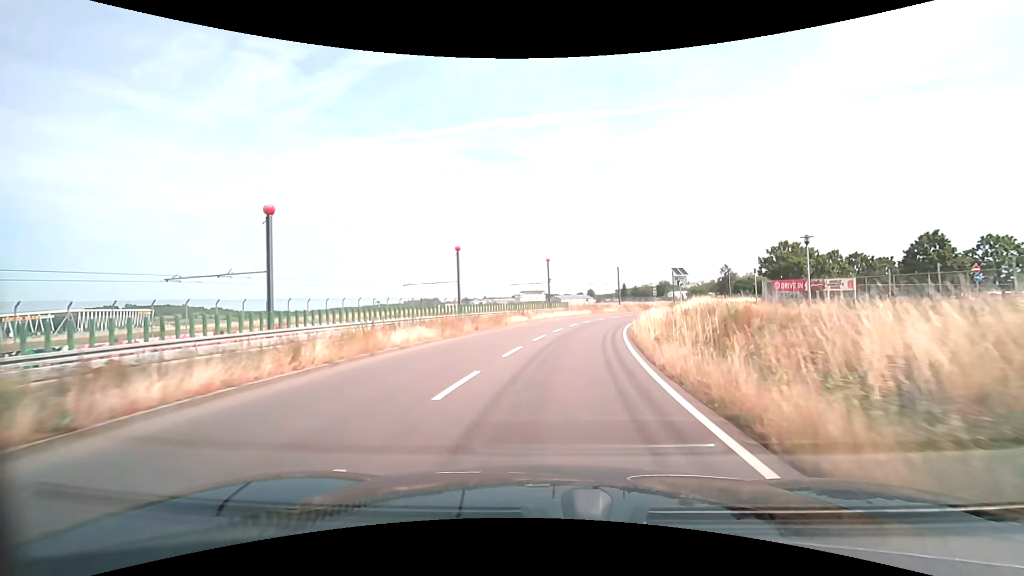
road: secondary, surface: asphalt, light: Day
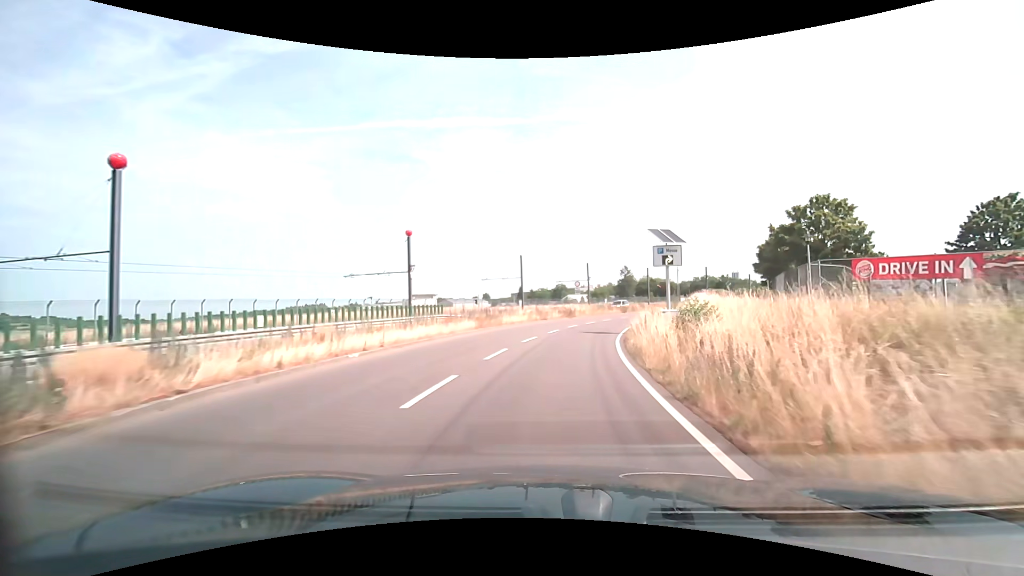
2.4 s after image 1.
(+2.9, +30.0) m; +12°
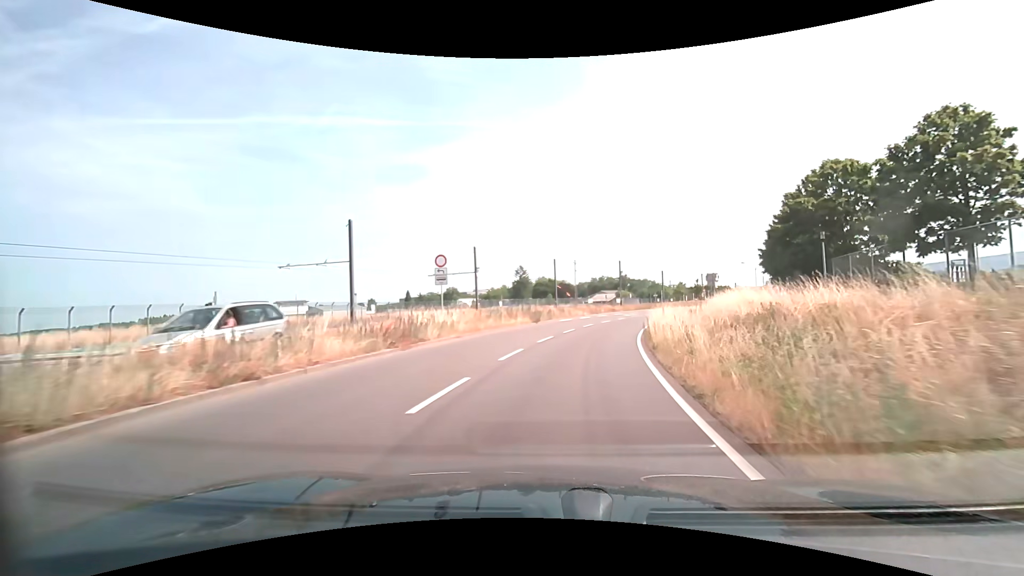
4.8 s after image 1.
(+2.8, +29.6) m; +11°
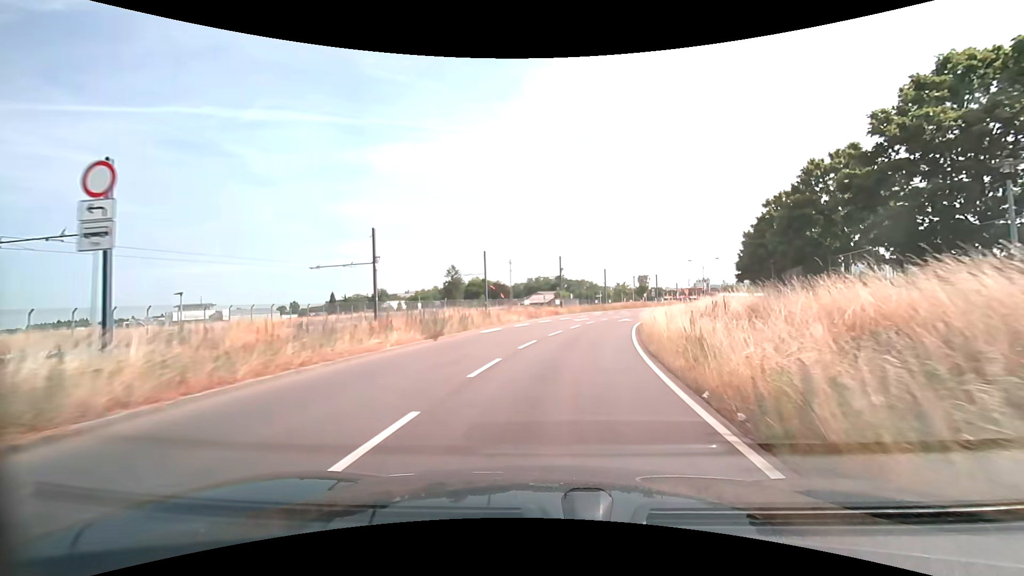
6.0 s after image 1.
(+1.0, +14.7) m; +8°
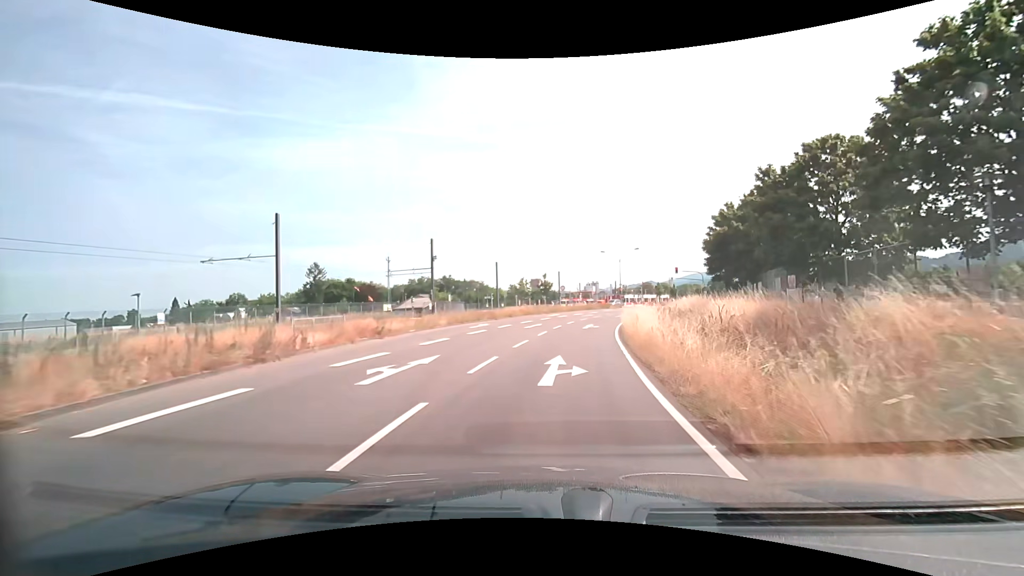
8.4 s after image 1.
(+3.3, +28.7) m; +12°
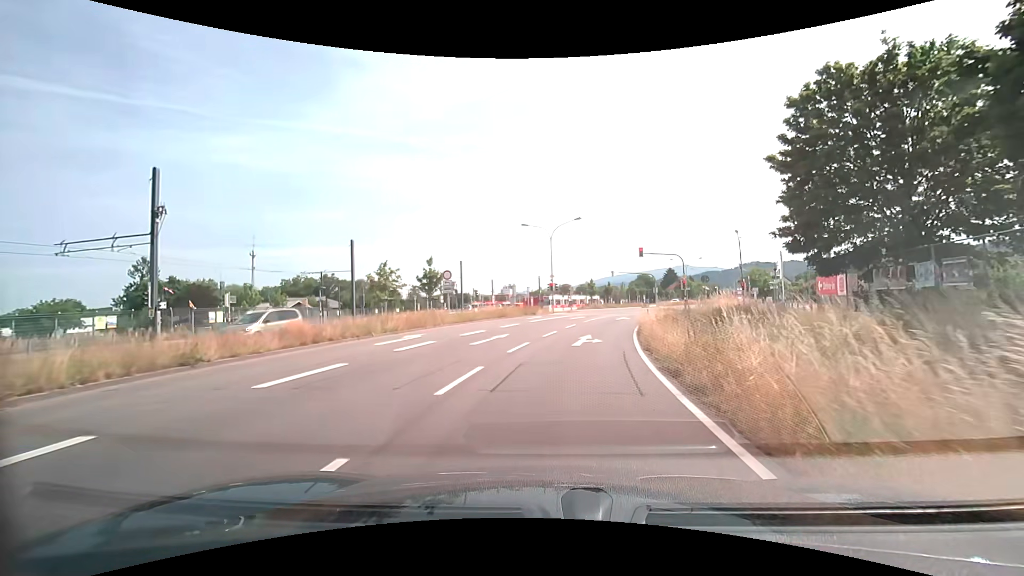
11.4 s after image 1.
(+2.7, +31.6) m; +9°
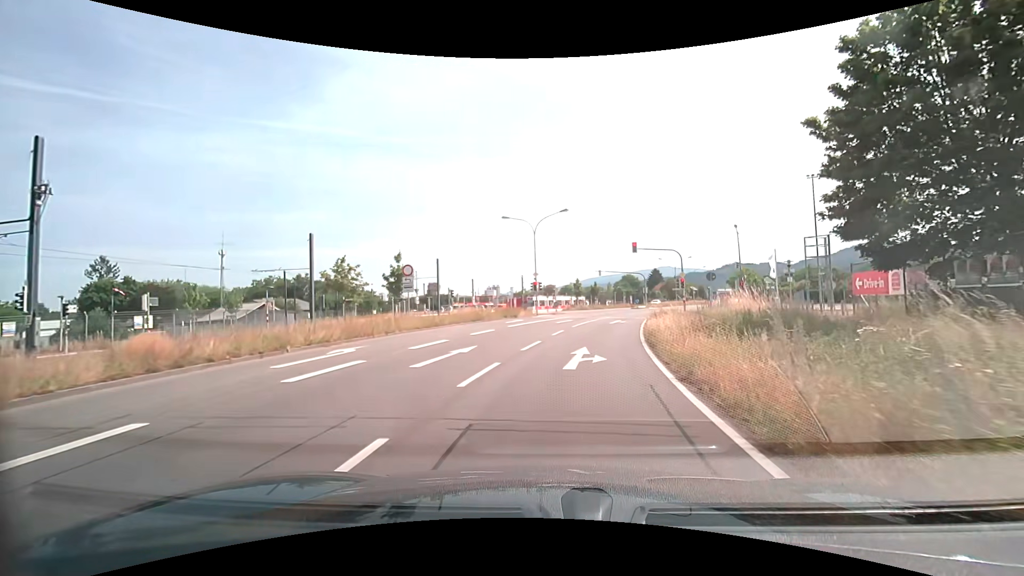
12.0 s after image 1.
(+0.1, +5.2) m; +1°
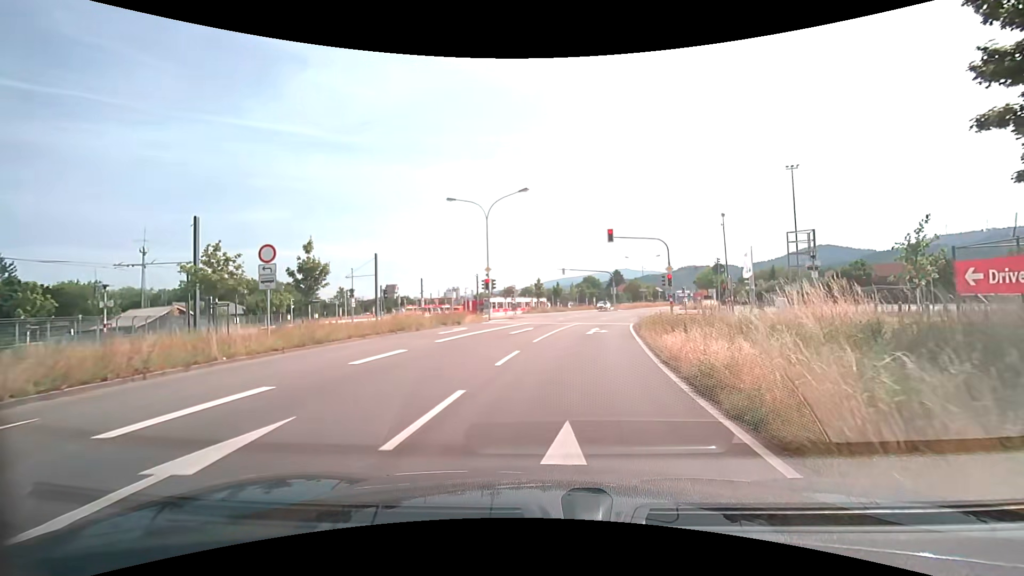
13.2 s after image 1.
(+0.4, +9.0) m; +5°
(0, +10) (+2, +20) (+3, +30) (+6, +39) (+9, +49) (+12, +58) (+15, +68) (+19, +77) (+22, +87) (+26, +96) m
